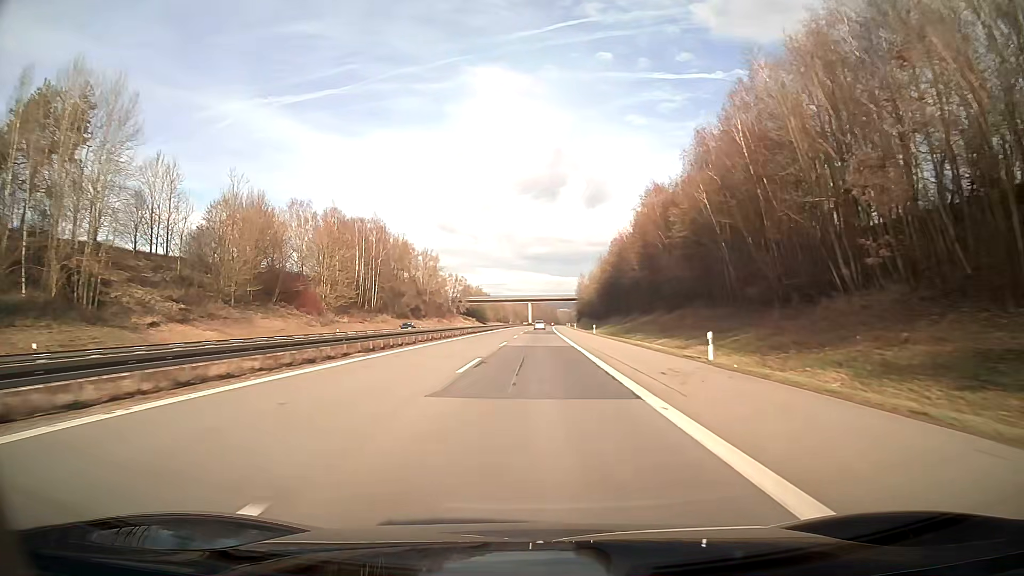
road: motorway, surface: asphalt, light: Day
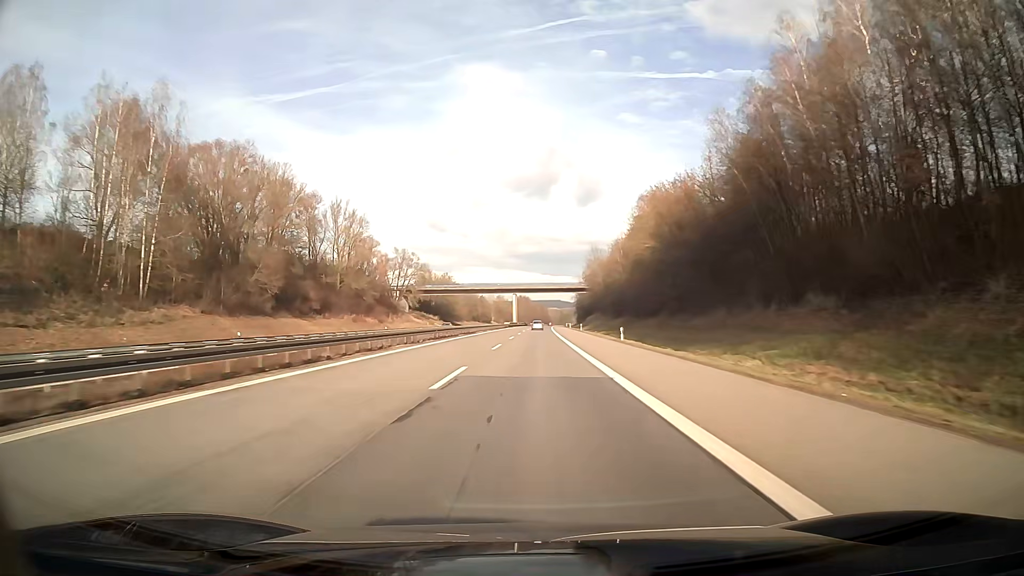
(+0.6, +76.3) m; +1°
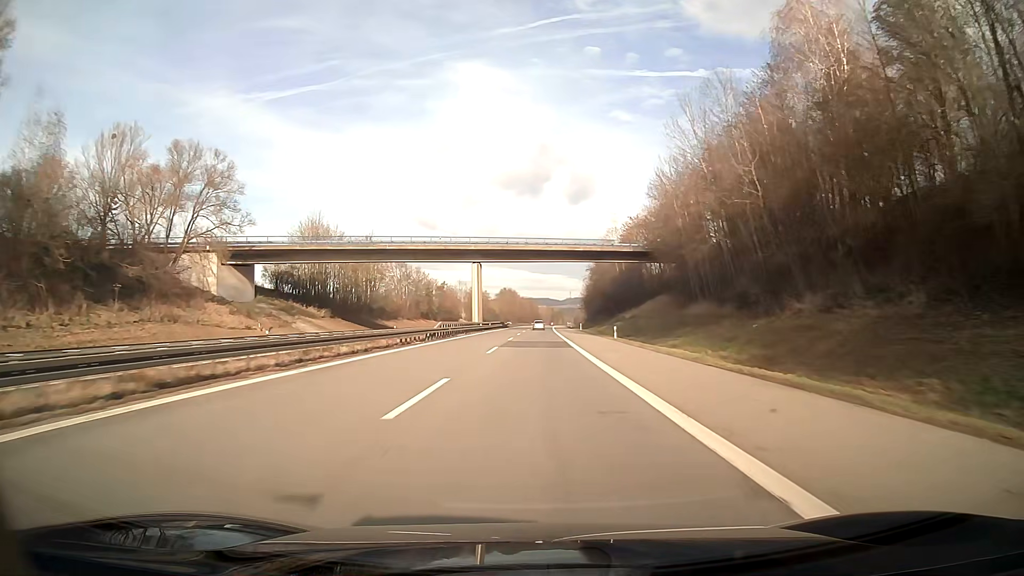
(+0.8, +95.4) m; +1°
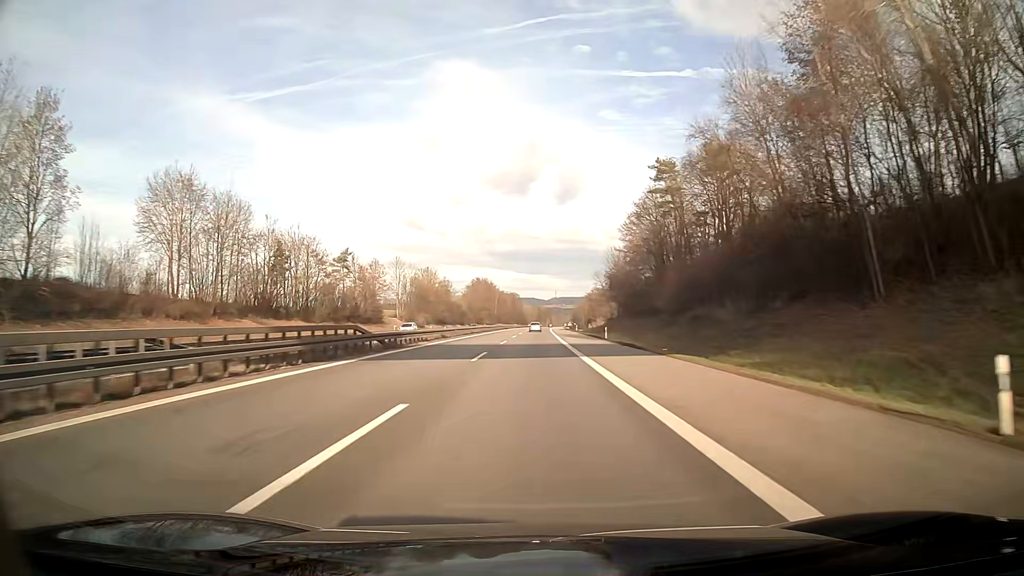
(+1.1, +95.3) m; +1°
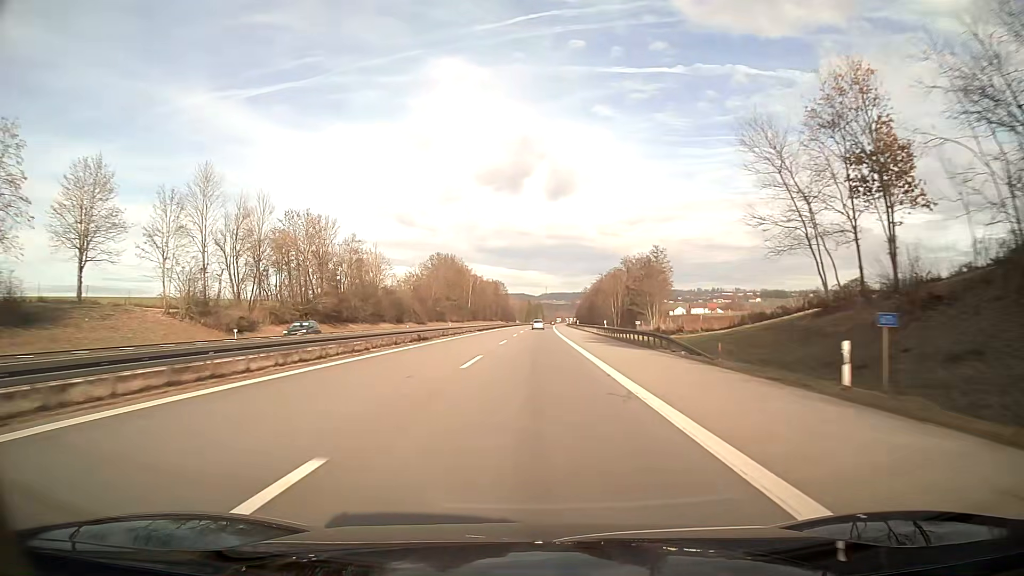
(+0.5, +95.4) m; +1°
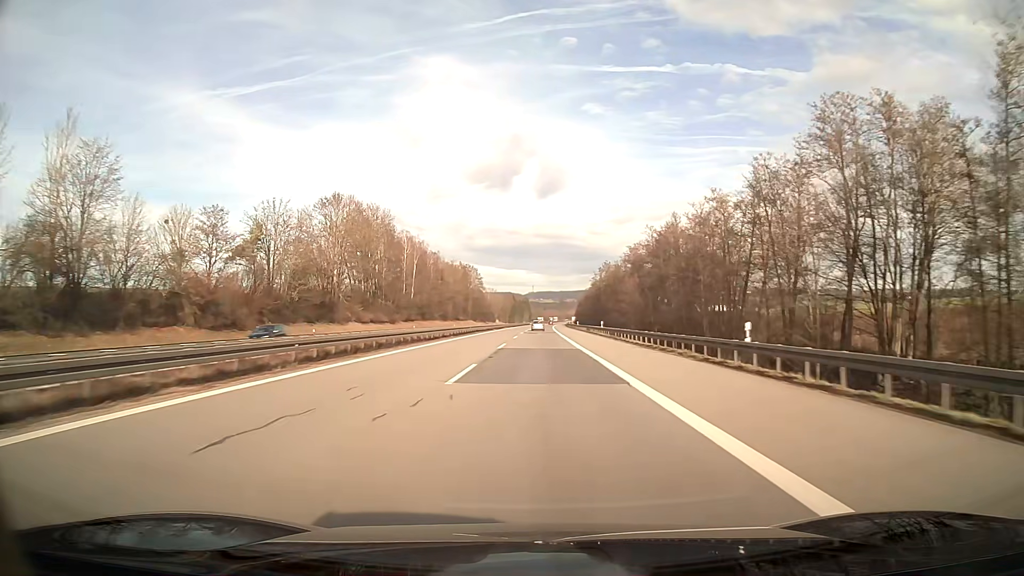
(+1.0, +95.3) m; +1°
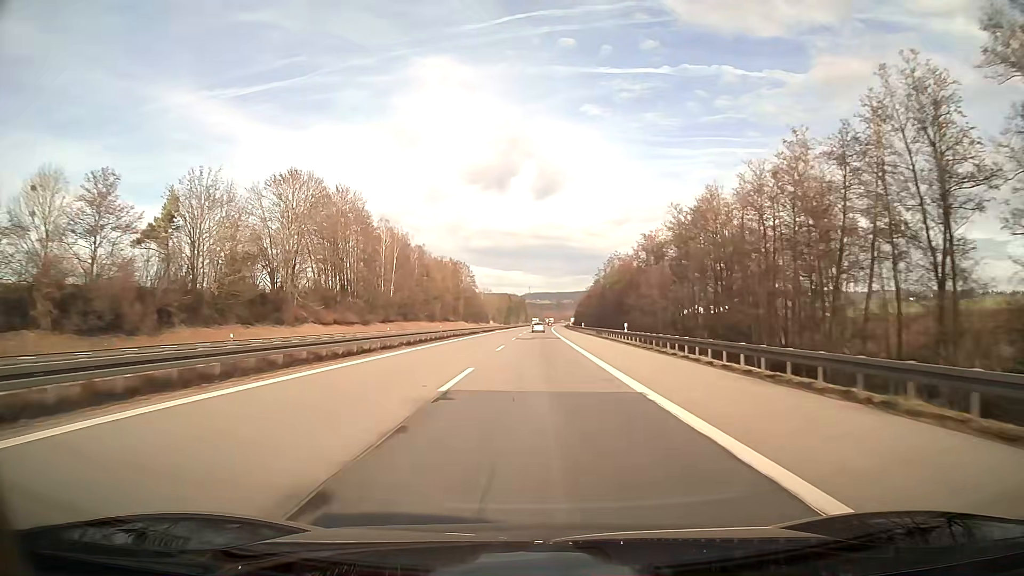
(0.0, +19.4) m; 0°
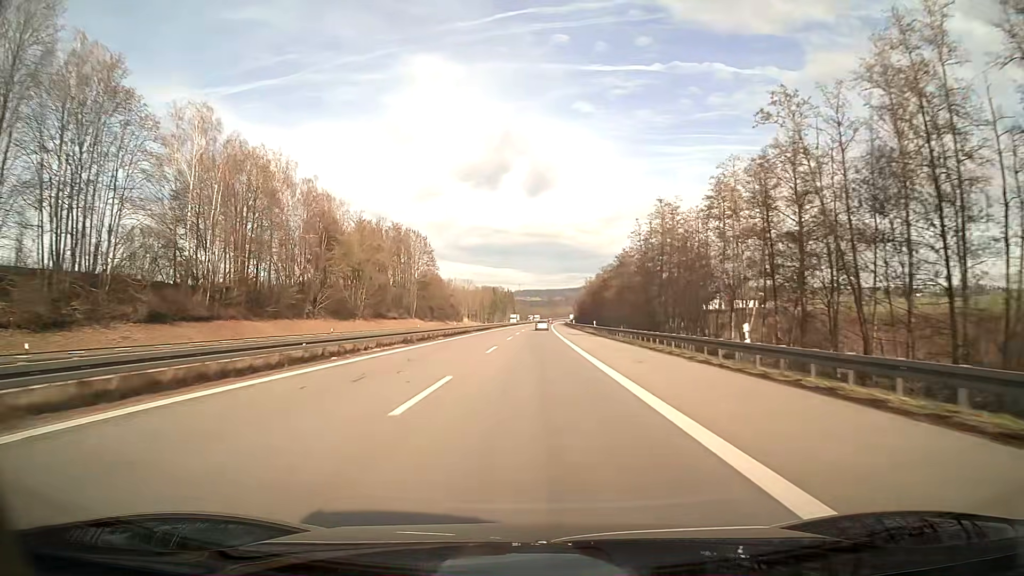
(+0.6, +76.0) m; +1°
